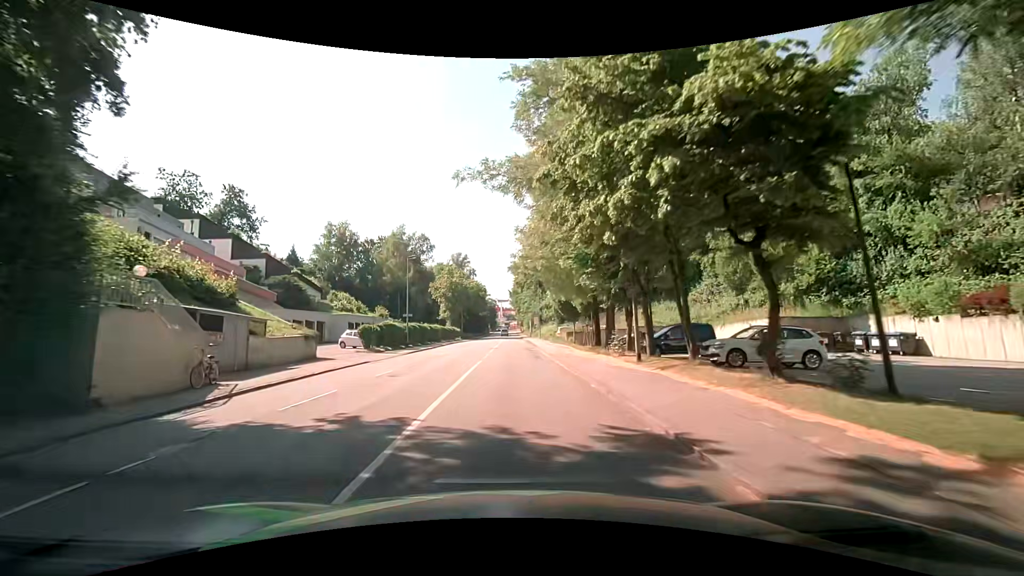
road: tertiary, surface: asphalt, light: Day
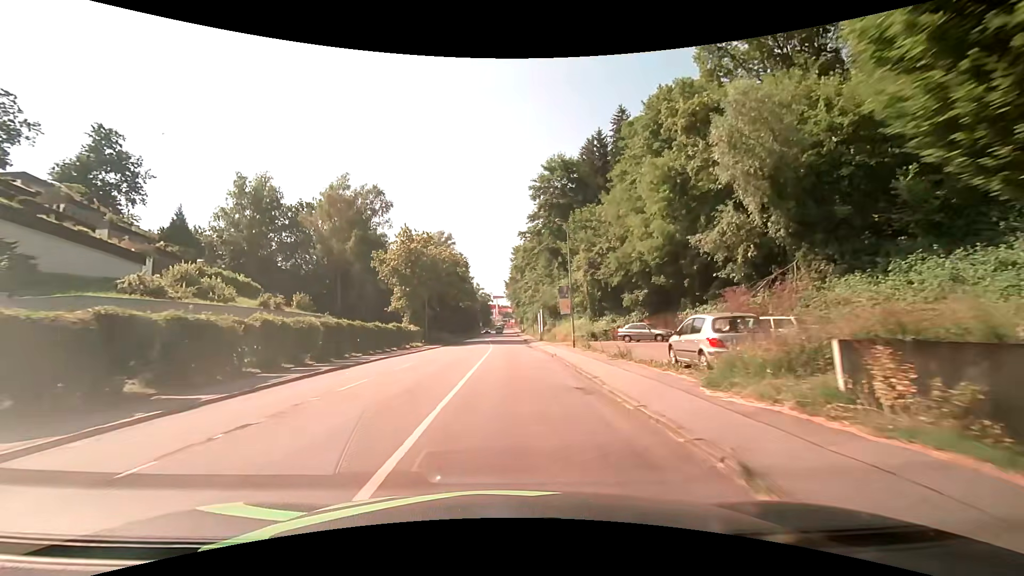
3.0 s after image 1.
(-0.6, +37.8) m; -1°
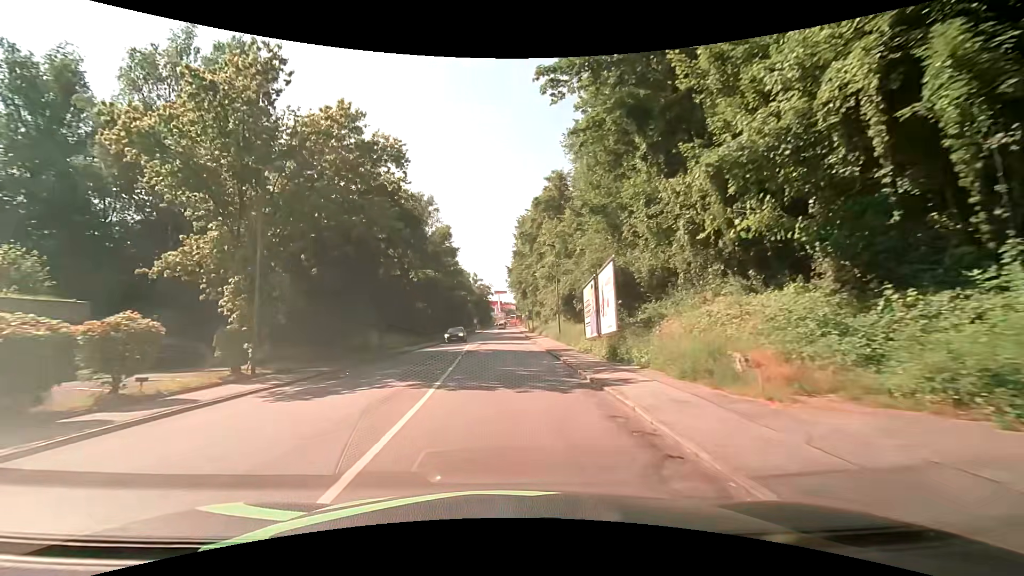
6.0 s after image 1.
(+0.1, +38.1) m; 0°
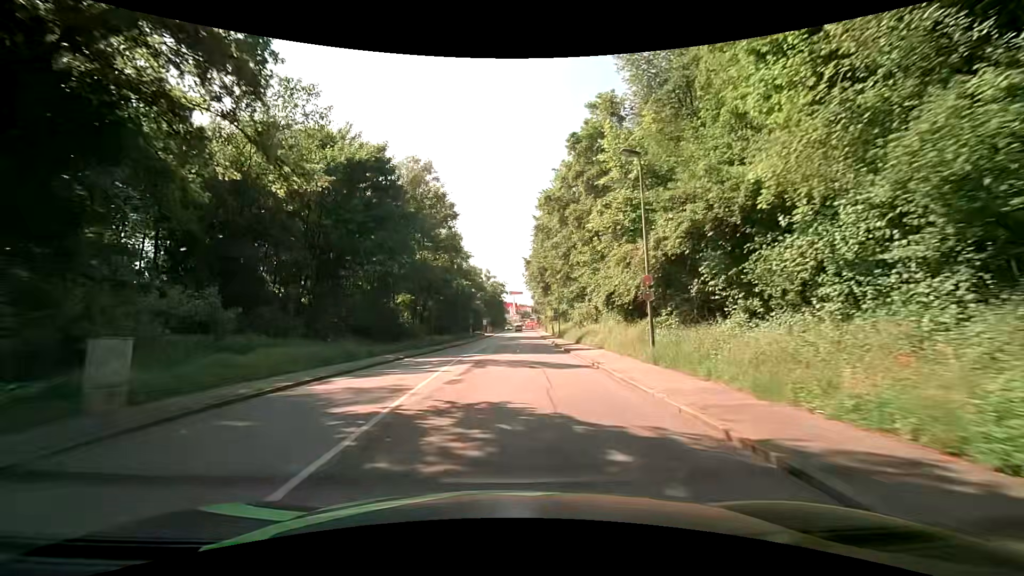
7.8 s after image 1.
(-0.4, +22.8) m; -2°
(0, +10) (0, +20) (0, +30) (0, +40) (+1, +50) (+1, +60) (+1, +70) (+2, +80) (+2, +90) (+2, +100) m
